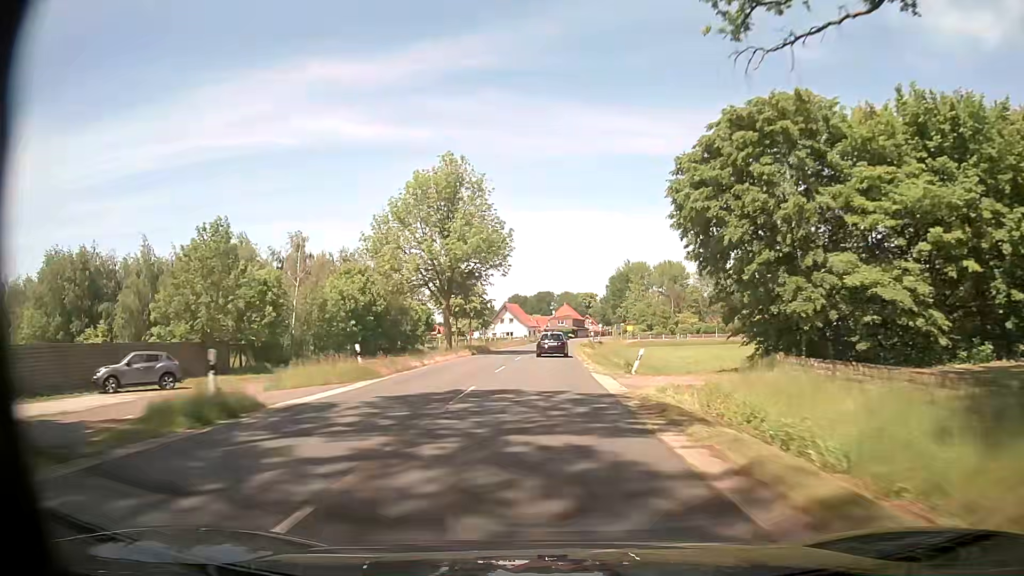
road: secondary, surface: asphalt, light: Day
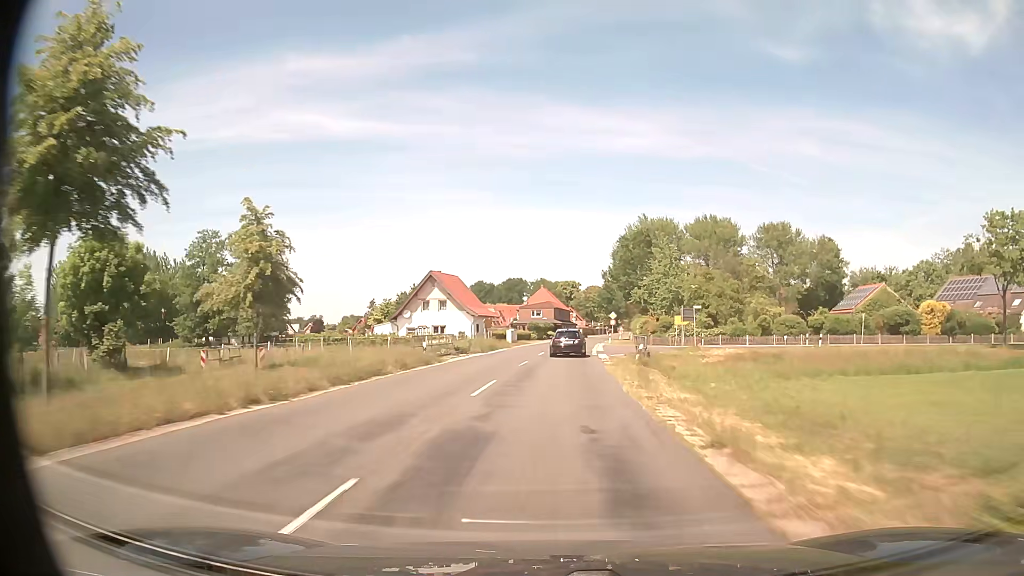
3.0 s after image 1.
(+1.4, +69.4) m; +2°
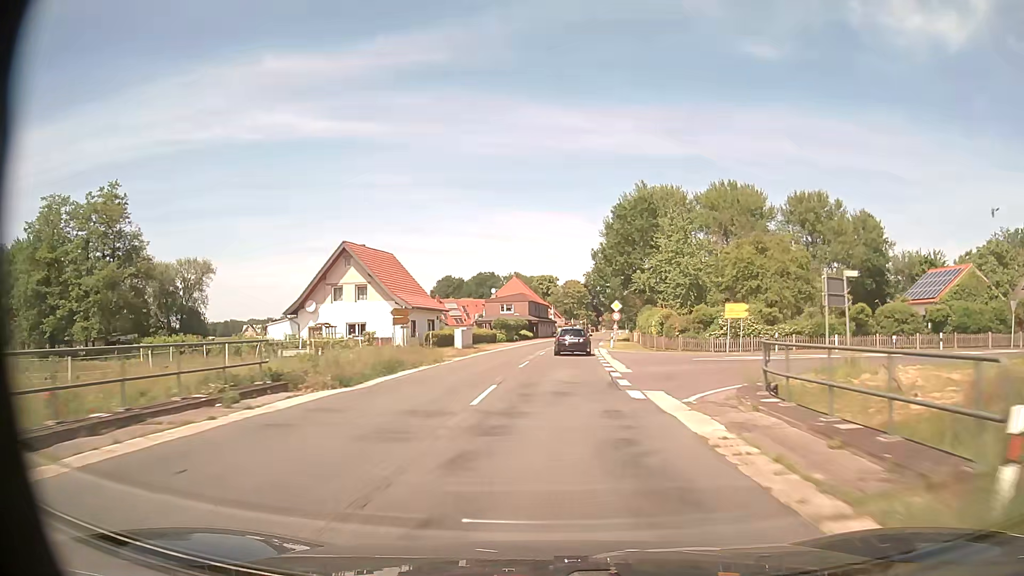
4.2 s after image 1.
(+0.5, +25.5) m; +2°
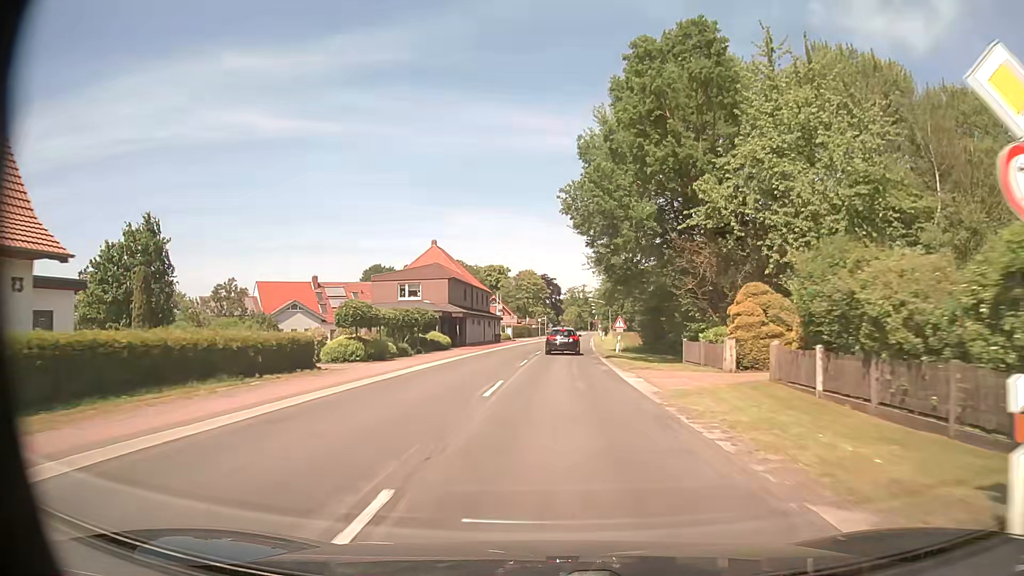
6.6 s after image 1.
(+1.3, +46.1) m; +3°
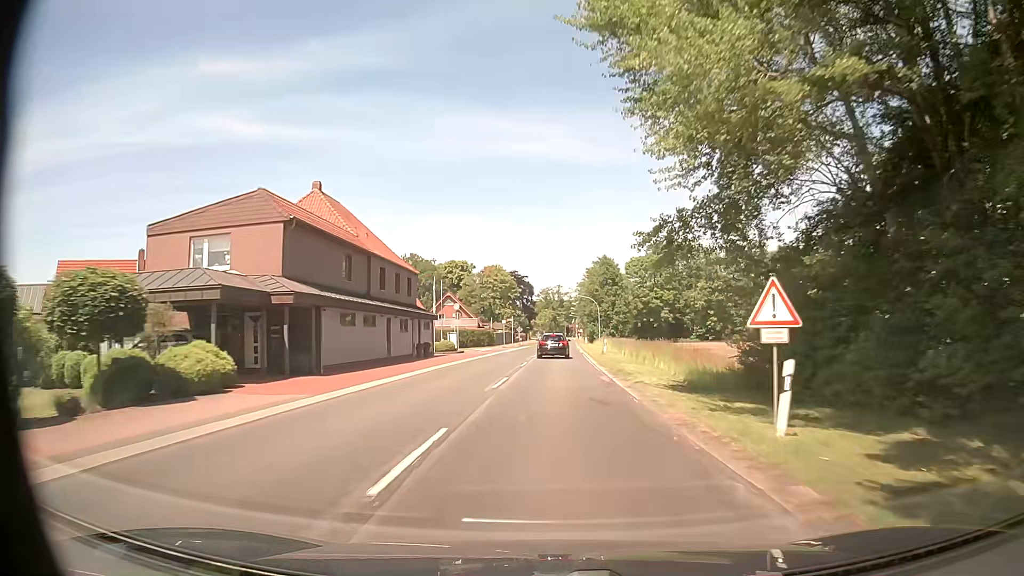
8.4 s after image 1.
(+0.7, +32.1) m; +2°
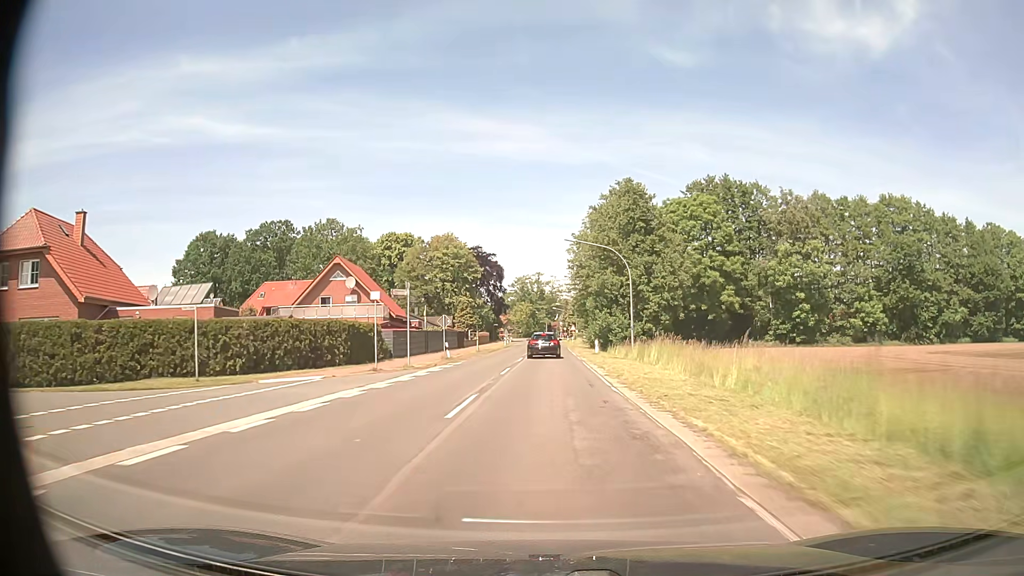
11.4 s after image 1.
(+1.4, +54.7) m; +2°
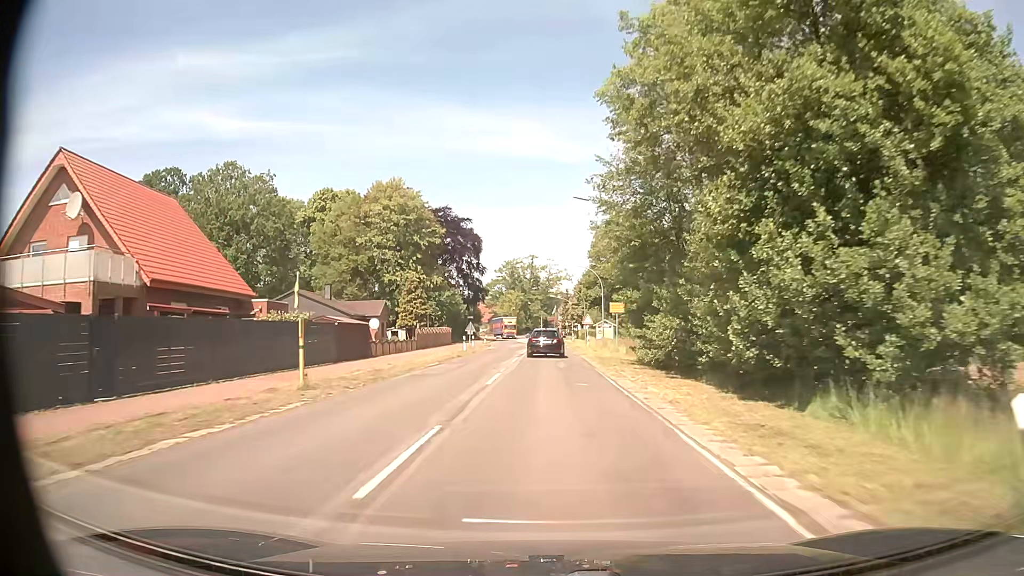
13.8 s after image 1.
(+0.2, +41.2) m; +1°
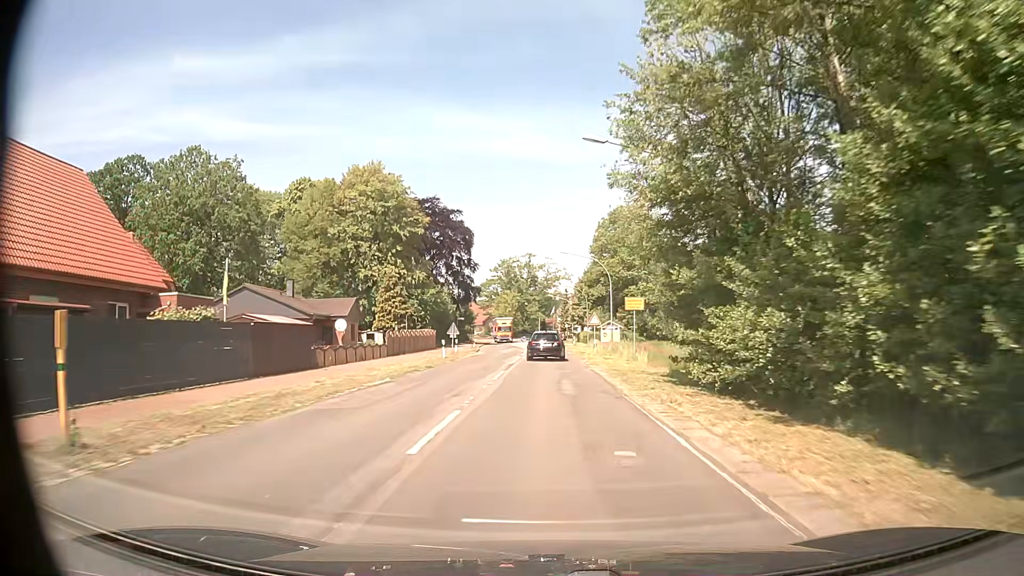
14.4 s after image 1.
(0.0, +9.3) m; 0°
(0, +10) (0, +20) (0, +30) (0, +40) (0, +50) (+1, +60) (+1, +70) (+1, +80) (+1, +90) (+1, +100) m
